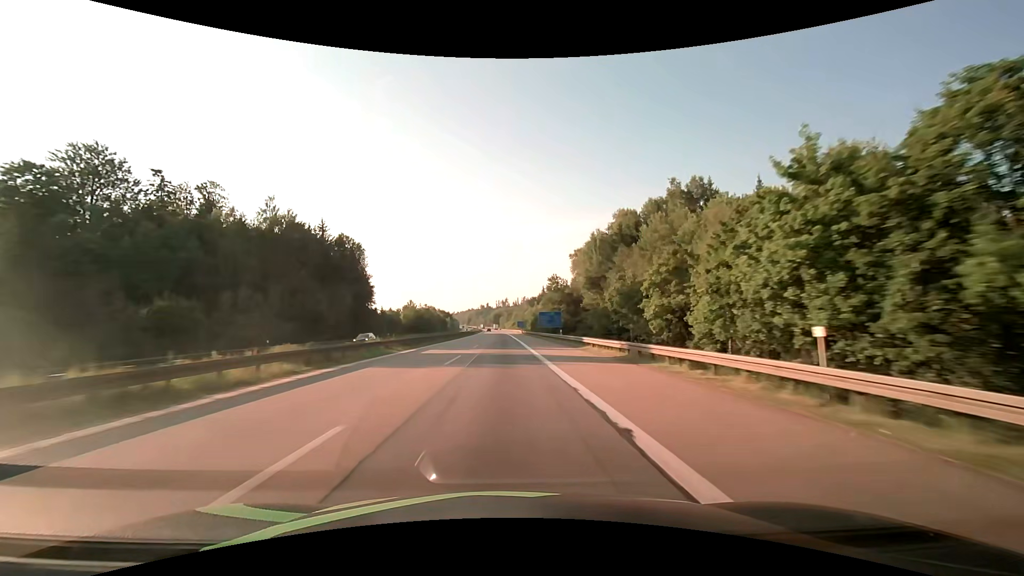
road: motorway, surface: asphalt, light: Day
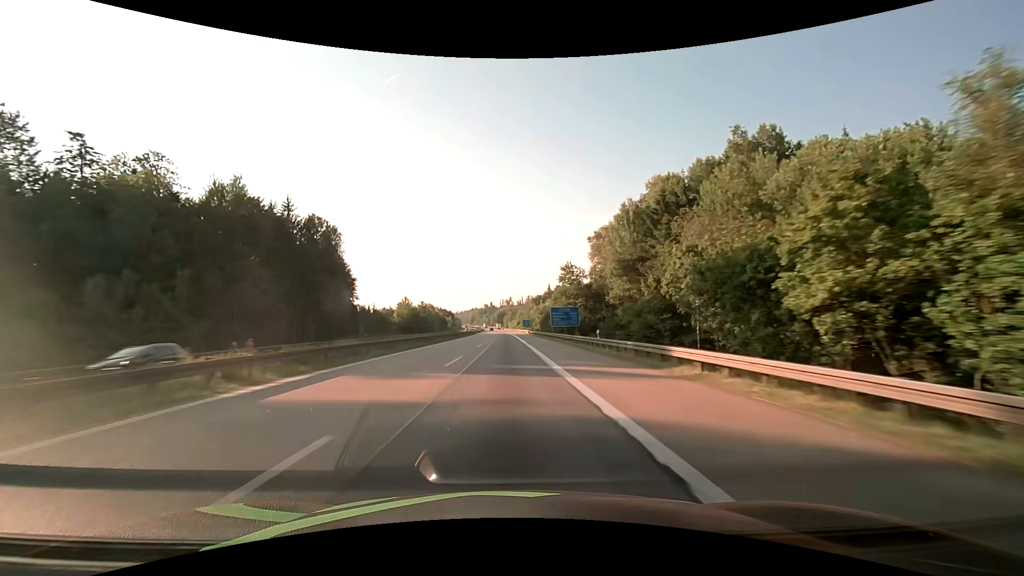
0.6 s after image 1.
(-0.1, +18.8) m; -1°
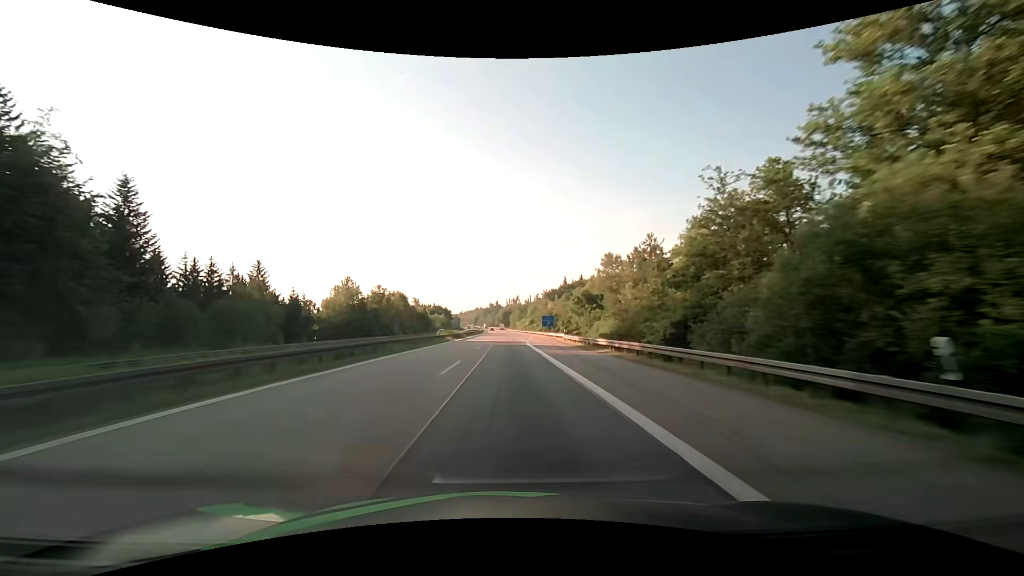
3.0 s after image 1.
(-0.6, +75.5) m; -1°
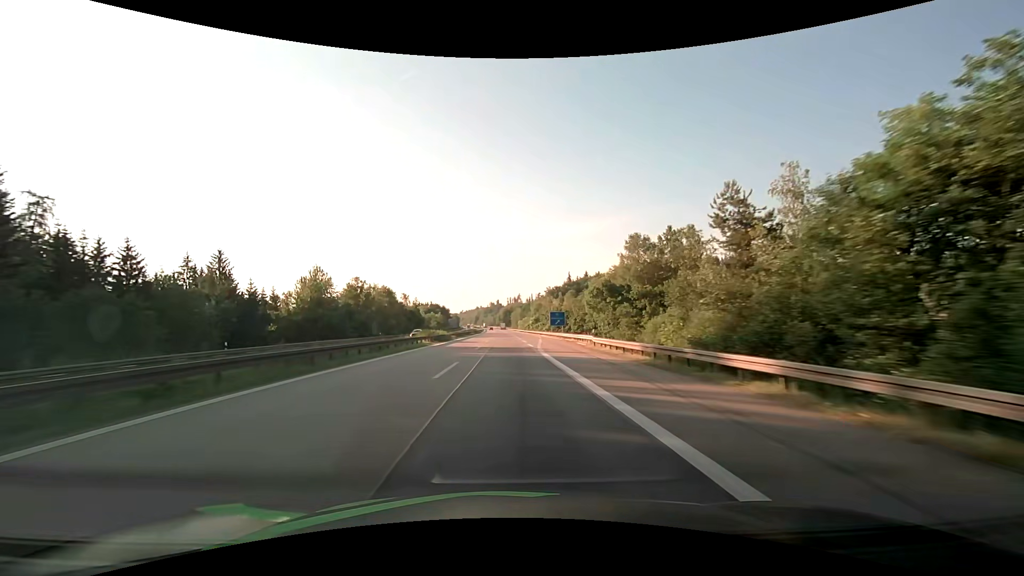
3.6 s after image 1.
(0.0, +18.9) m; 0°
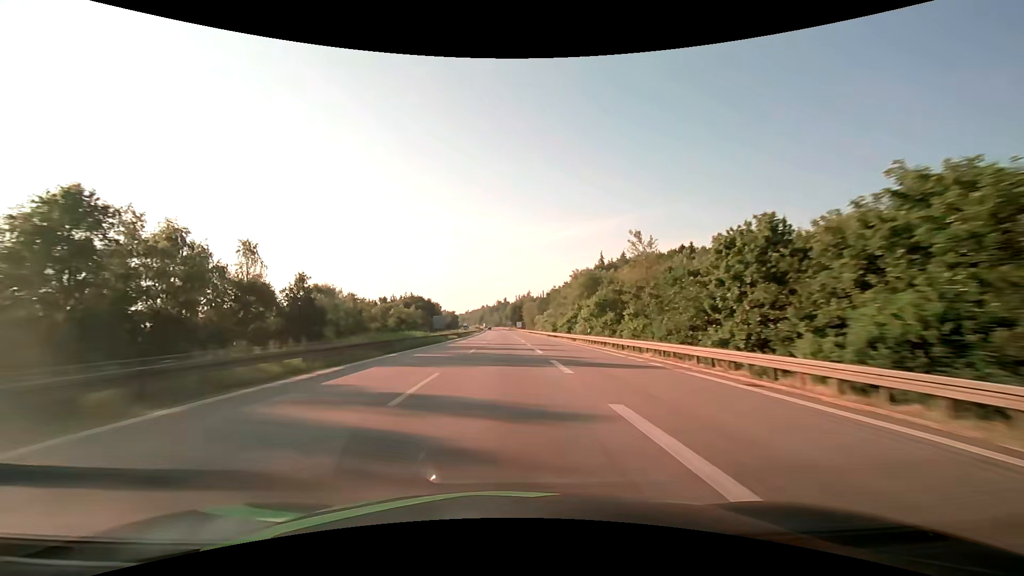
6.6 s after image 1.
(-0.3, +94.8) m; -1°
(0, +10) (0, +20) (0, +30) (0, +40) (0, +50) (0, +60) (0, +70) (-1, +80) (-1, +90) (-1, +100) m
